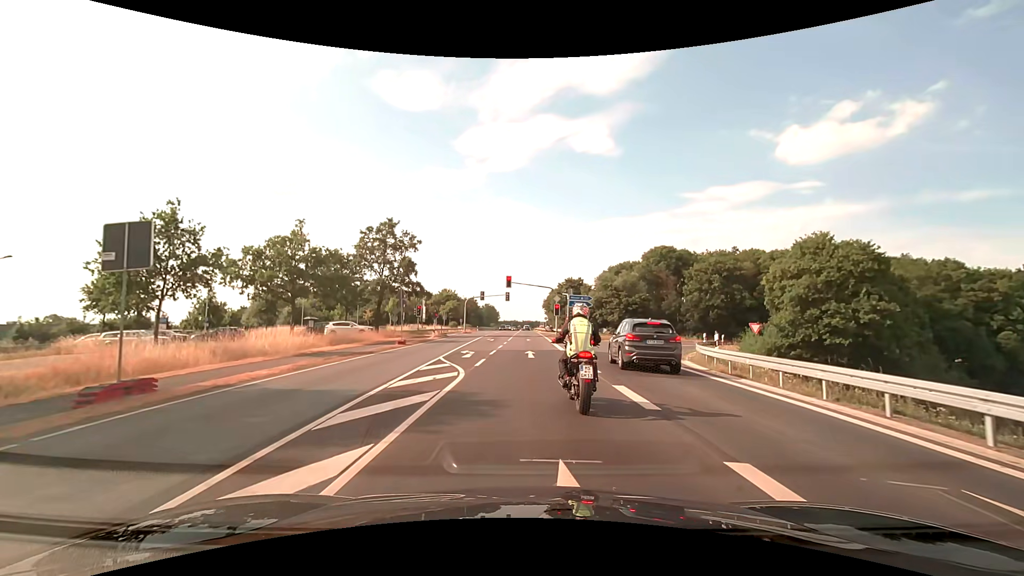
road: primary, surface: asphalt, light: Day
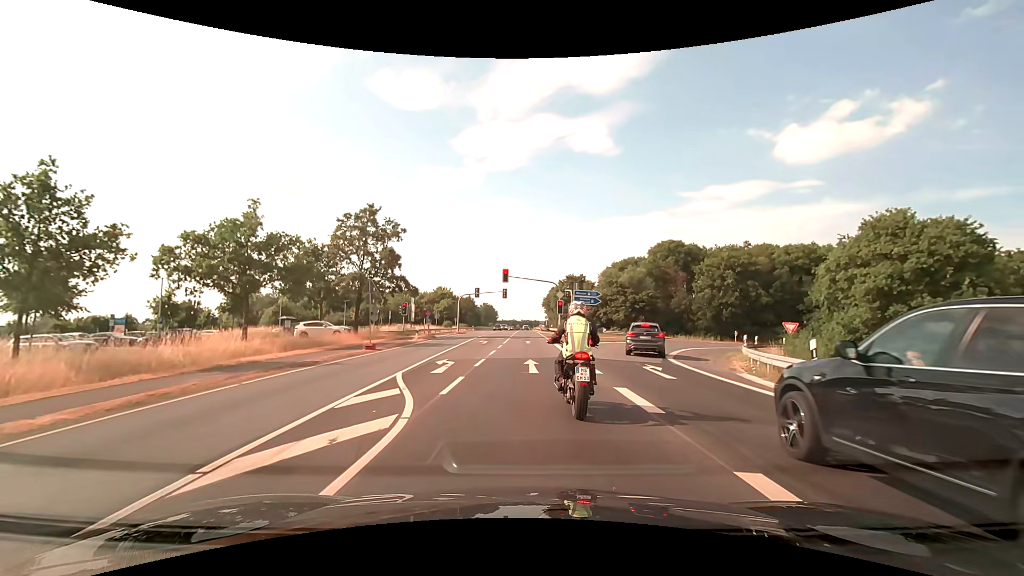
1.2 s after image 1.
(0.0, +6.3) m; 0°
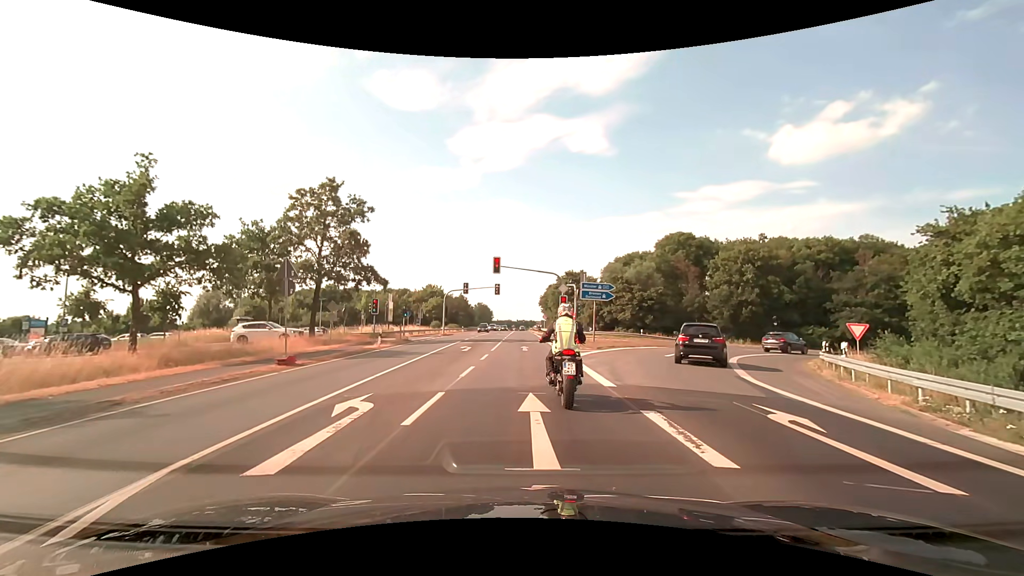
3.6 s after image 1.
(0.0, +8.8) m; +1°
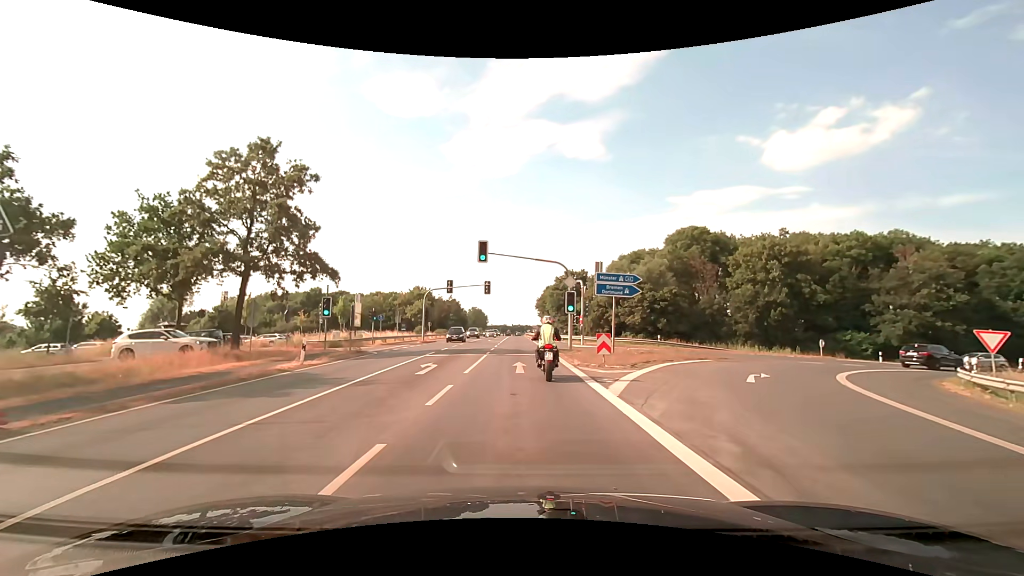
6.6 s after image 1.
(0.0, +9.9) m; +1°
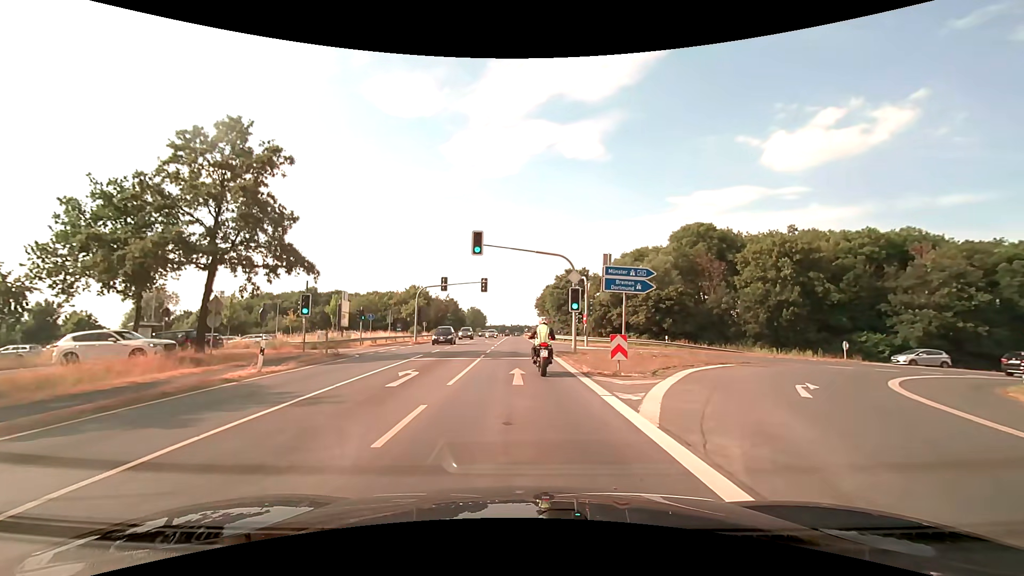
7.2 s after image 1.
(0.0, +3.2) m; 0°
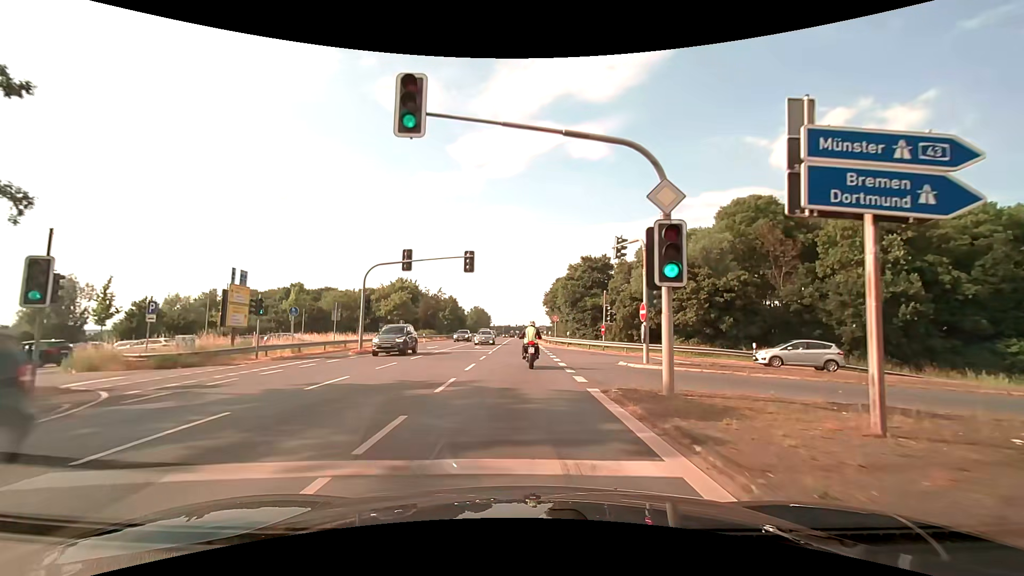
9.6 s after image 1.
(-0.1, +17.6) m; -1°
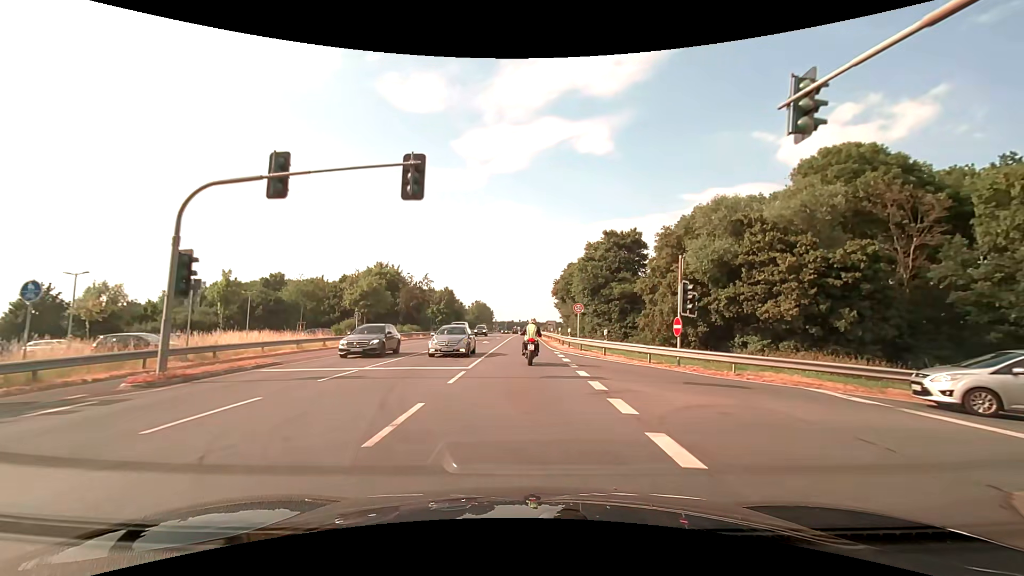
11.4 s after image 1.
(-0.1, +17.1) m; 0°
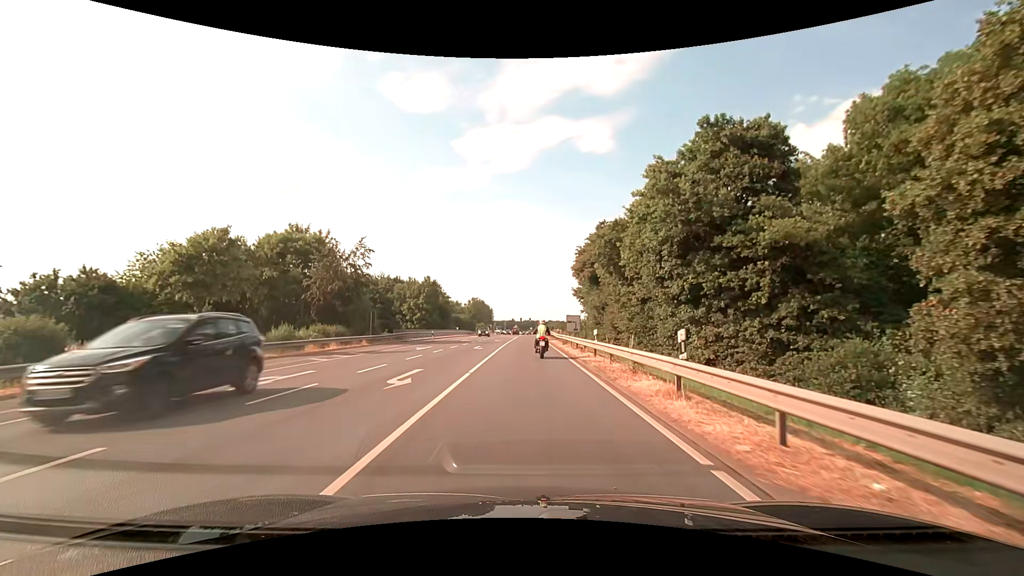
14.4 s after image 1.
(-0.1, +30.9) m; 0°
(0, +10) (0, +20) (0, +30) (0, +40) (0, +50) (0, +60) (0, +70) (+1, +80) (+1, +90) (+1, +100) m
